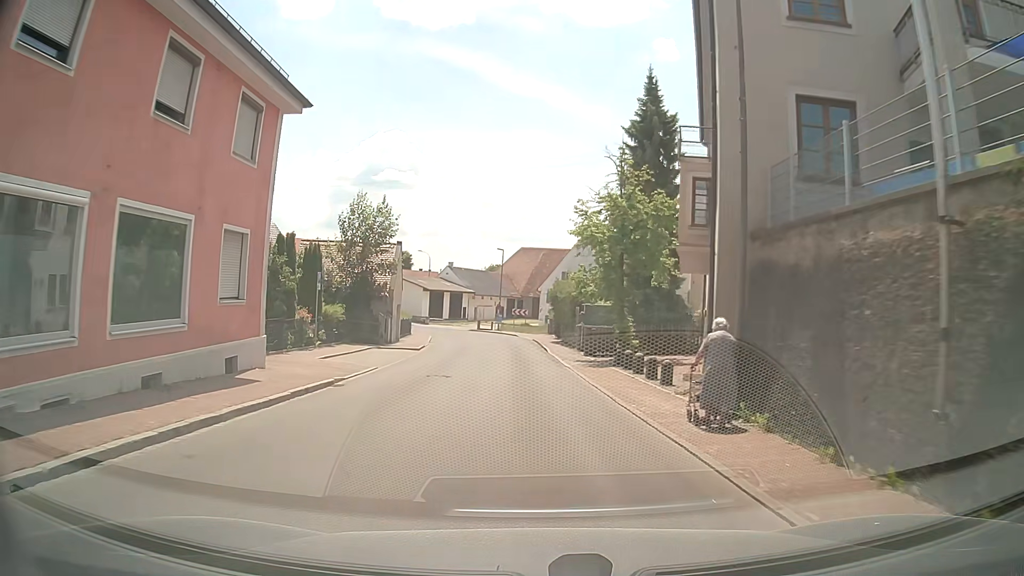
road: tertiary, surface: asphalt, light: Day
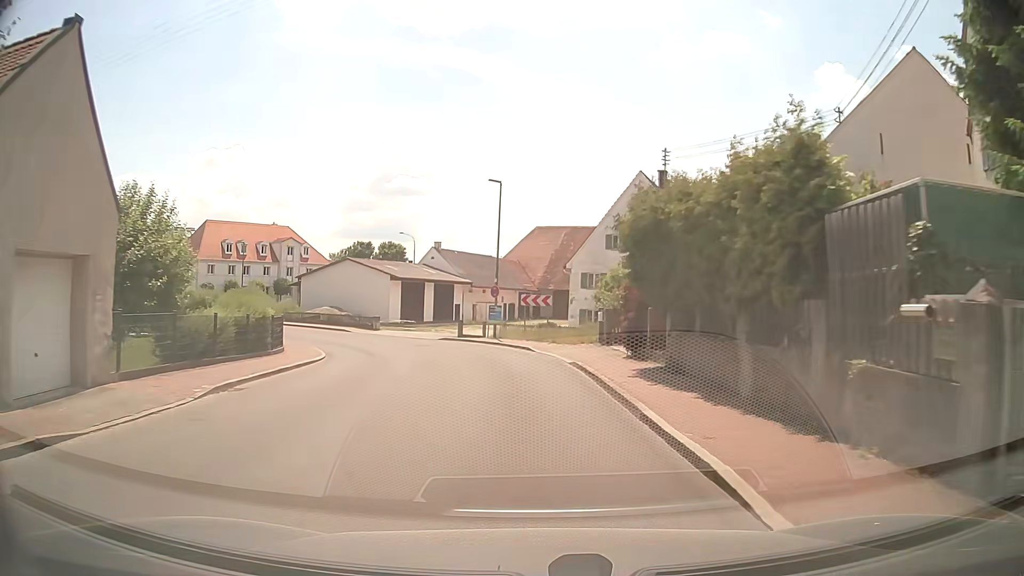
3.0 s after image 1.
(-0.7, +31.3) m; -1°
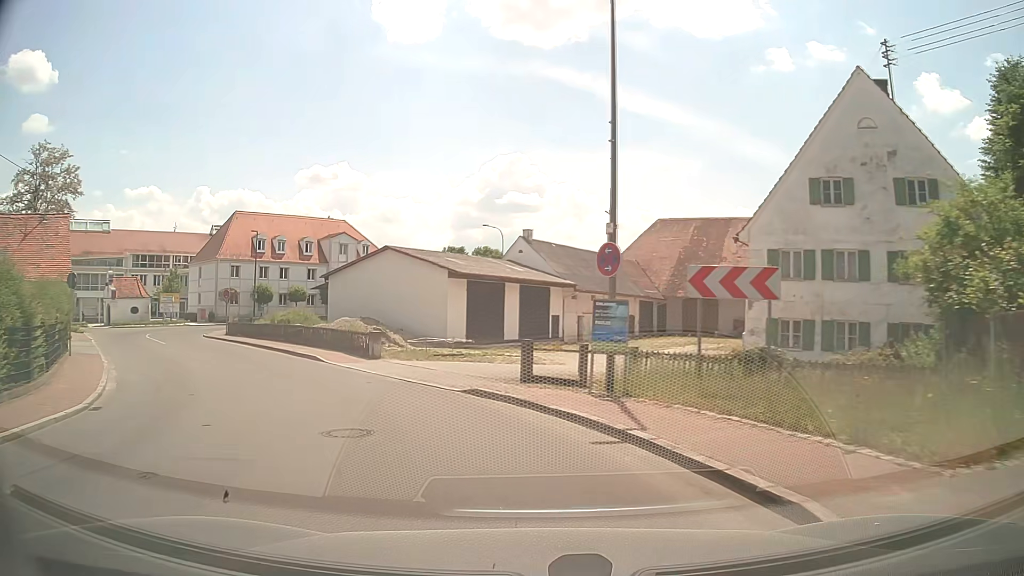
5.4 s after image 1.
(-1.0, +21.2) m; -9°
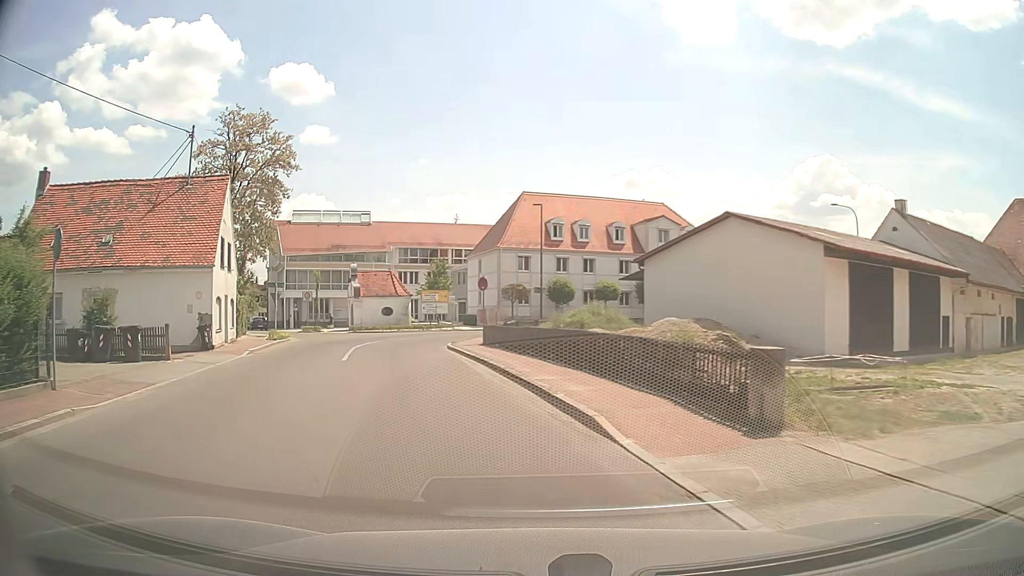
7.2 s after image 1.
(-3.4, +14.2) m; -27°
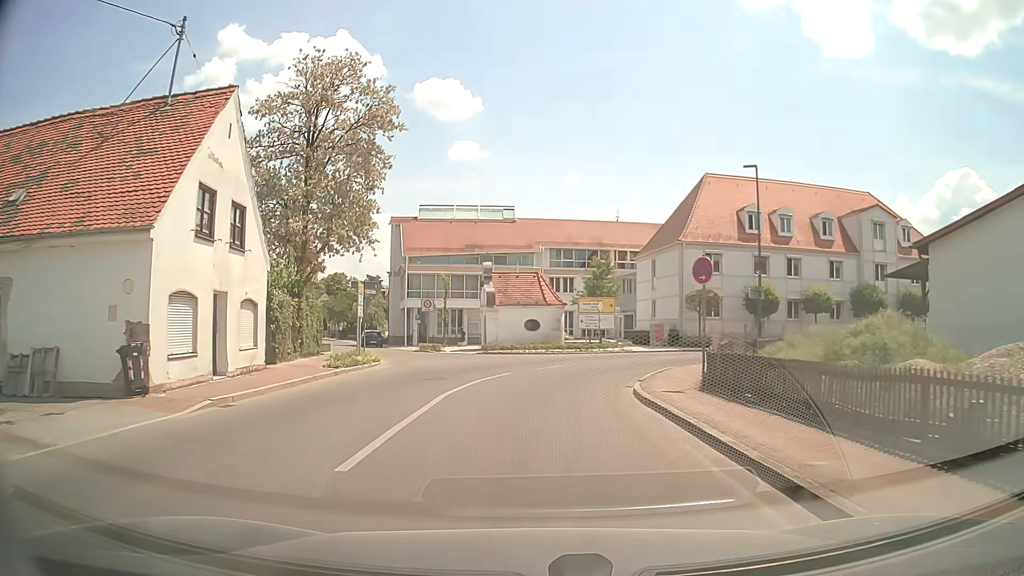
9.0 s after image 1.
(-2.2, +13.5) m; -13°
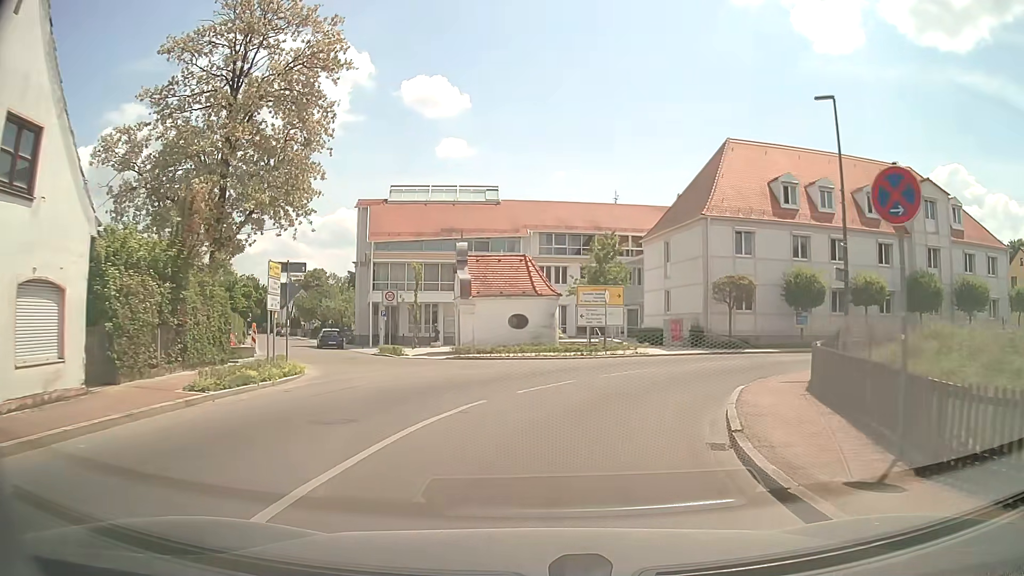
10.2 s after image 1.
(-0.1, +8.6) m; +1°
(+1, +10) (+4, +19) (+13, +24) (+23, +26) (+33, +27) (+43, +27) (+53, +28) (+63, +29) (+73, +30) (+82, +31) m
